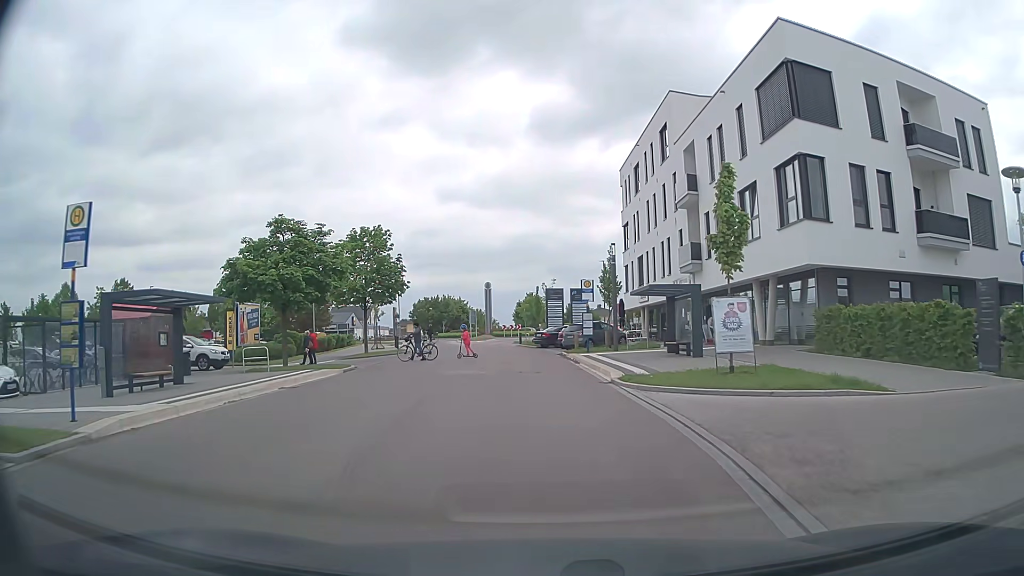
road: tertiary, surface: asphalt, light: Day
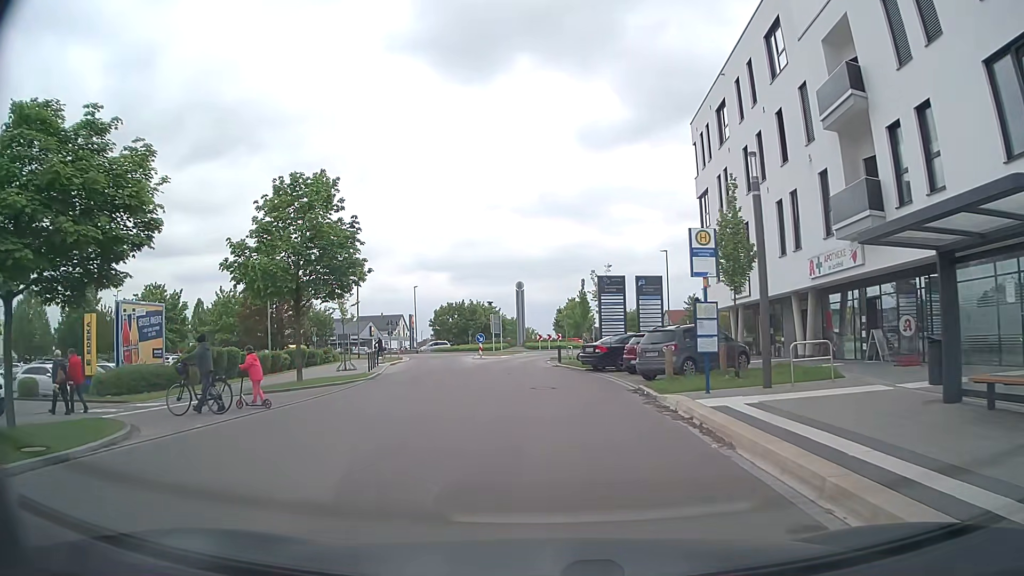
(-0.3, +17.6) m; -3°
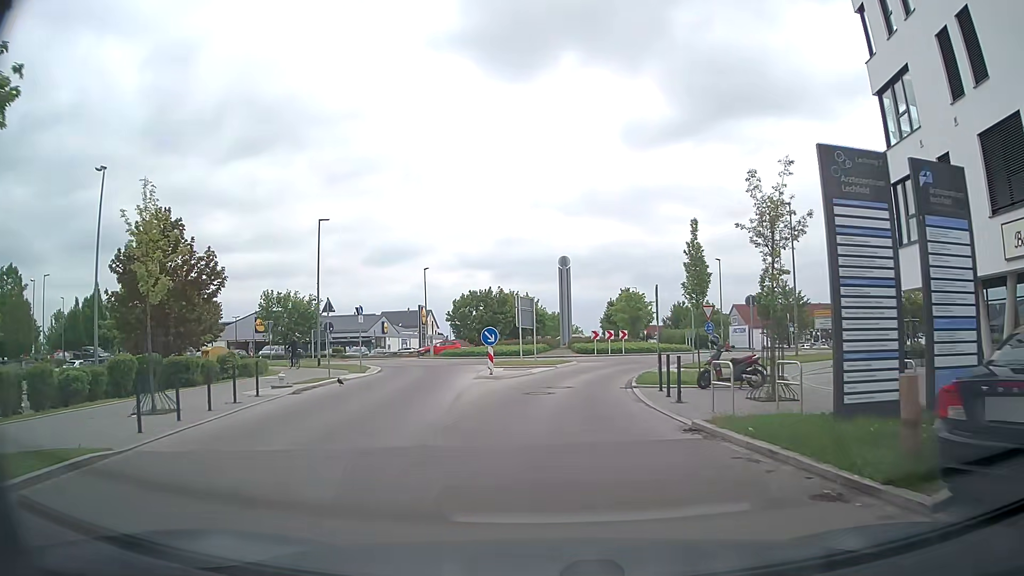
(-1.0, +21.7) m; -4°
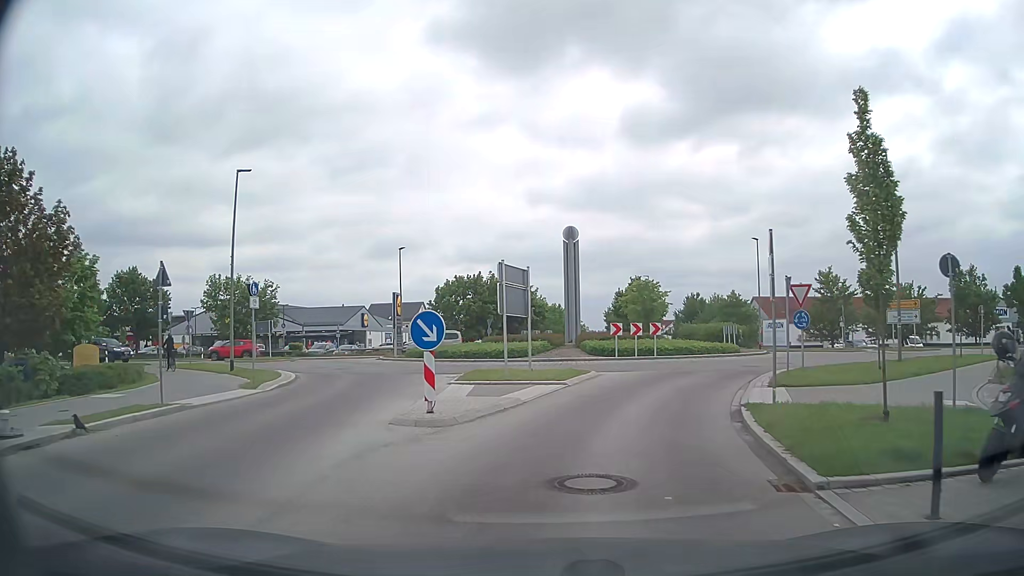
(0.0, +11.9) m; +2°
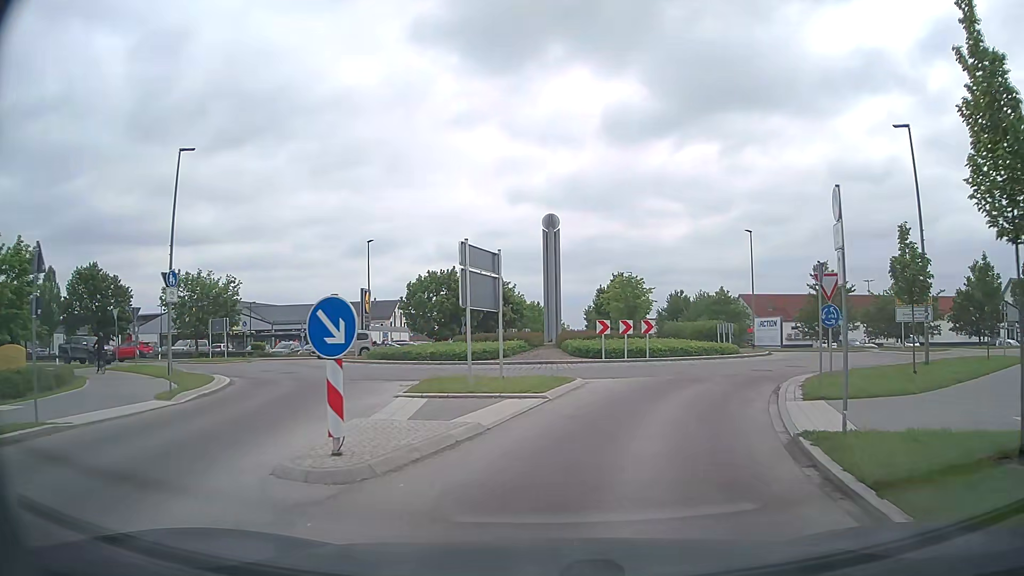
(0.0, +3.7) m; 0°
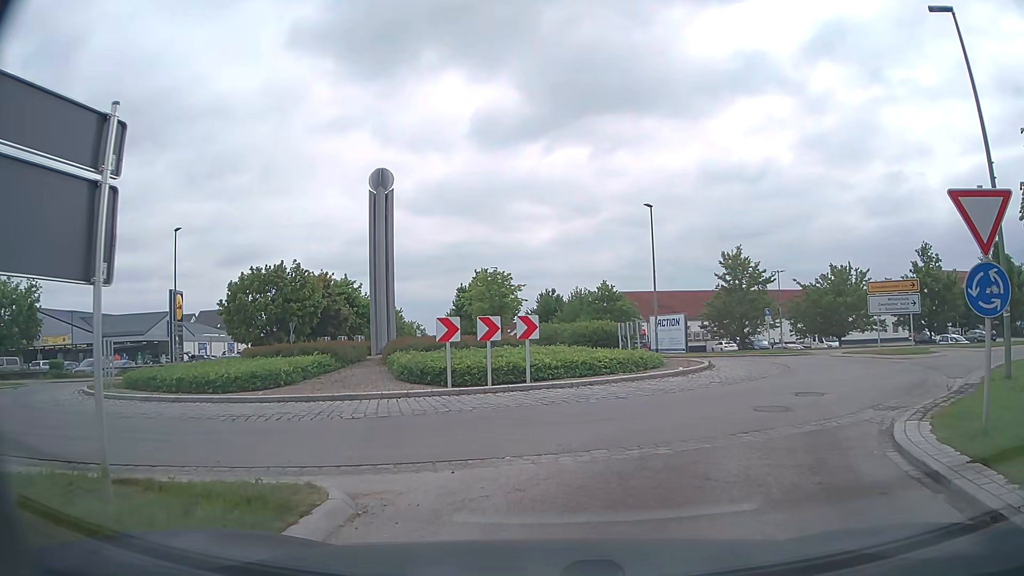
(+1.0, +10.8) m; +11°
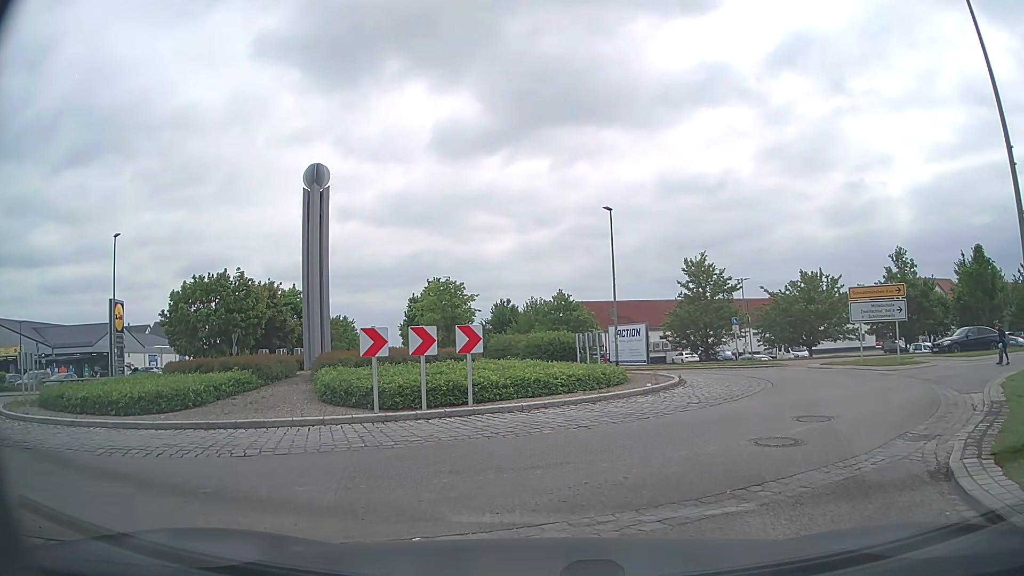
(+0.1, +2.3) m; +2°
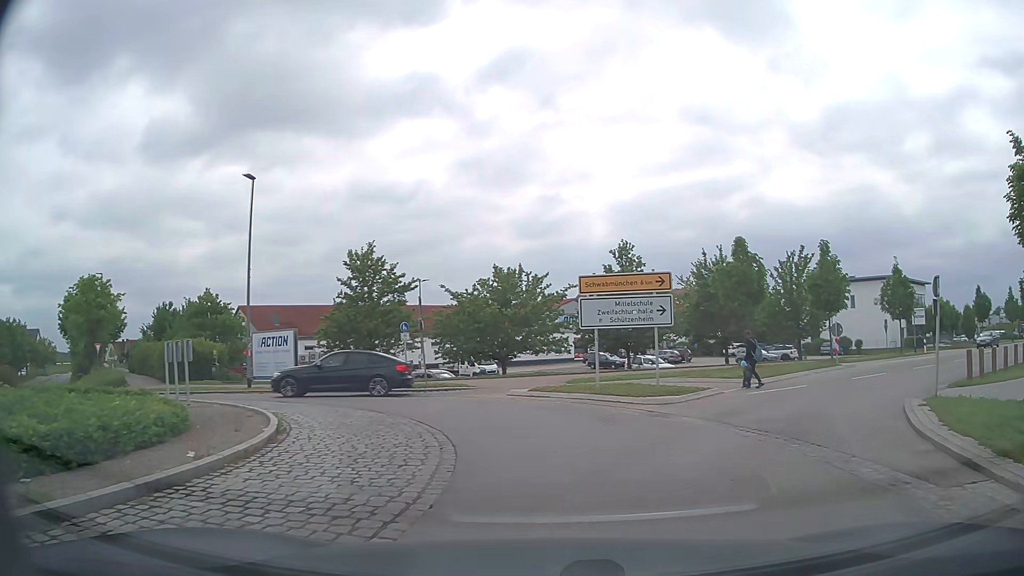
(+2.6, +9.2) m; +28°
(+1, +10) (-3, +19) (-12, +24) (-21, +28) (-28, +34) (-35, +42) (-41, +49) (-48, +57) (-54, +65) (-60, +73) m
